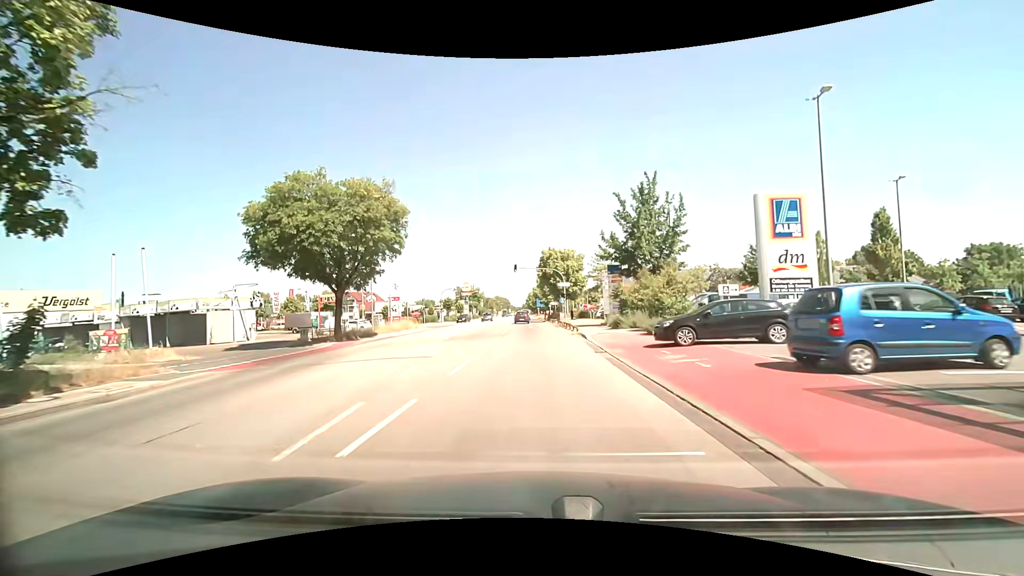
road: secondary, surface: asphalt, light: Day
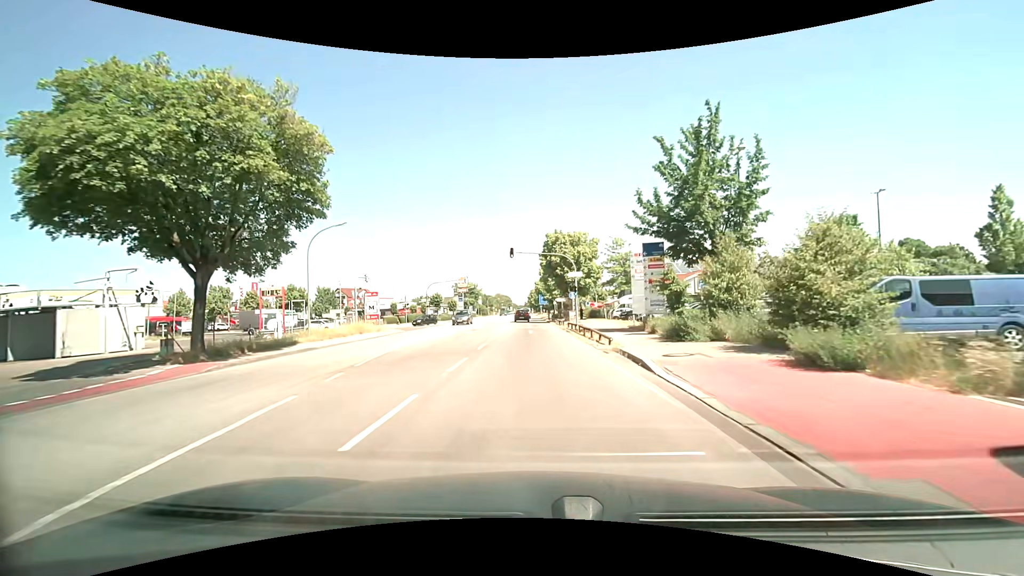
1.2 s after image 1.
(0.0, +13.2) m; 0°
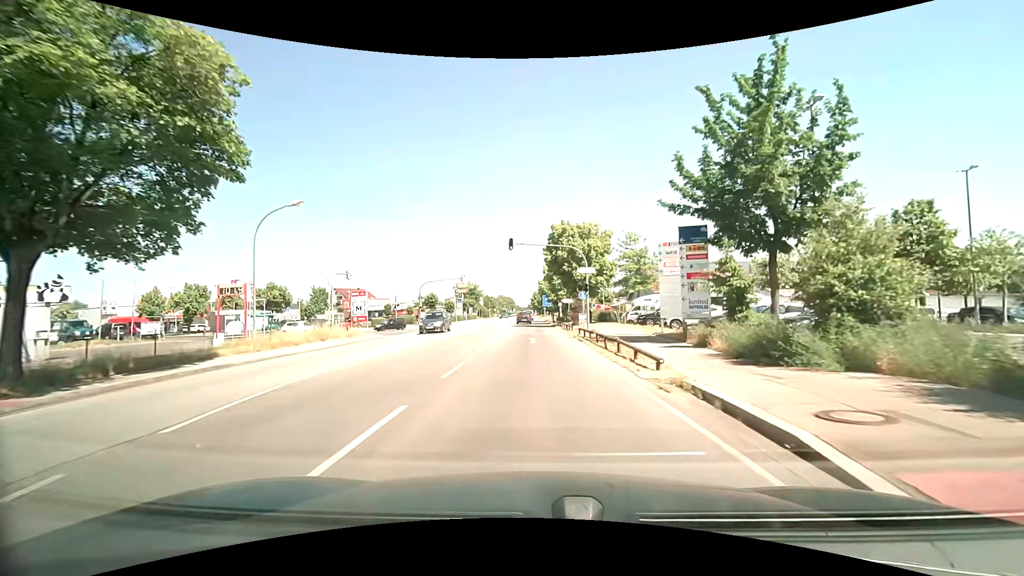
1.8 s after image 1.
(-0.1, +6.7) m; -1°
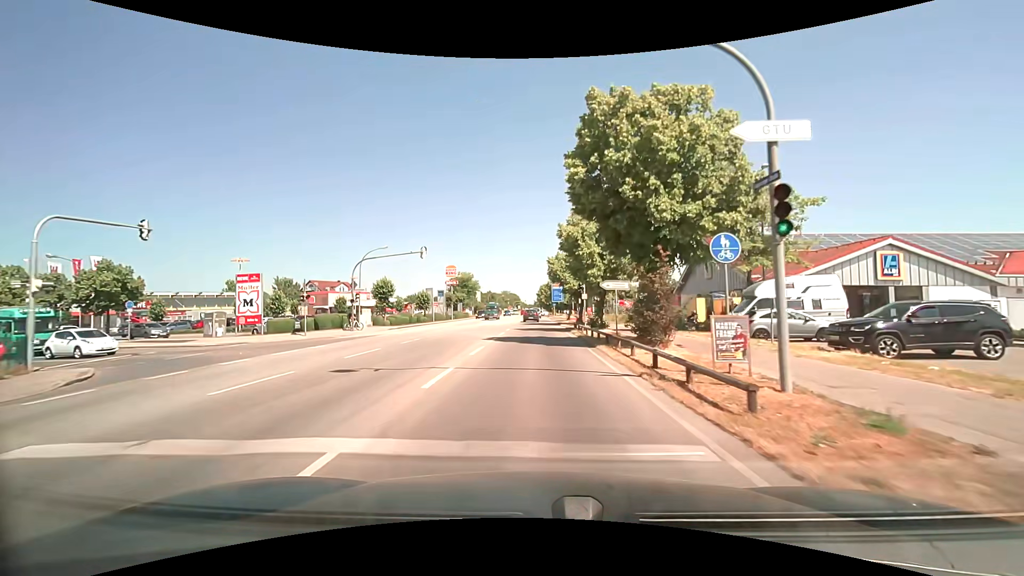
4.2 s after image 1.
(-0.1, +27.4) m; 0°
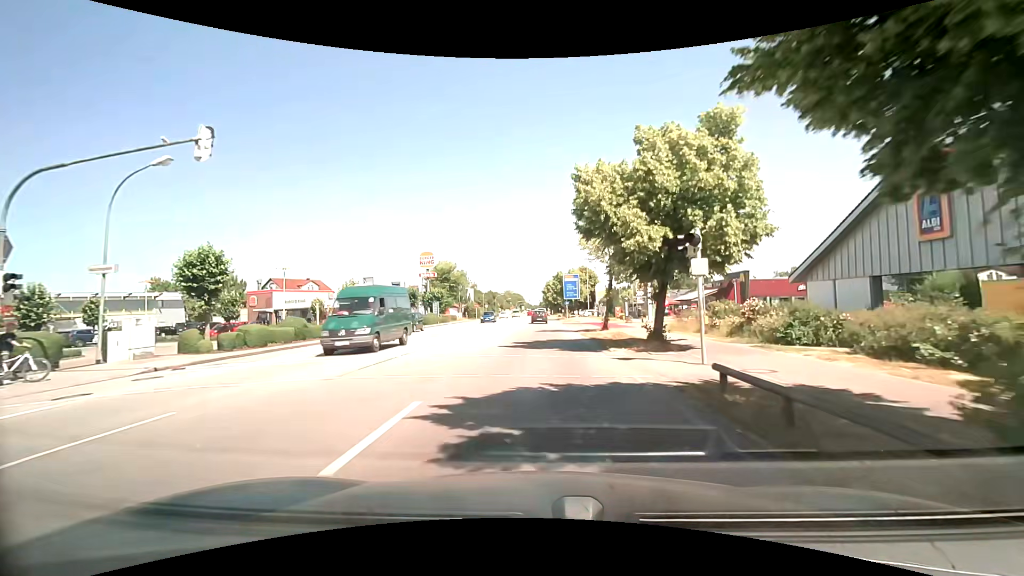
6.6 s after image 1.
(-0.4, +28.2) m; -1°
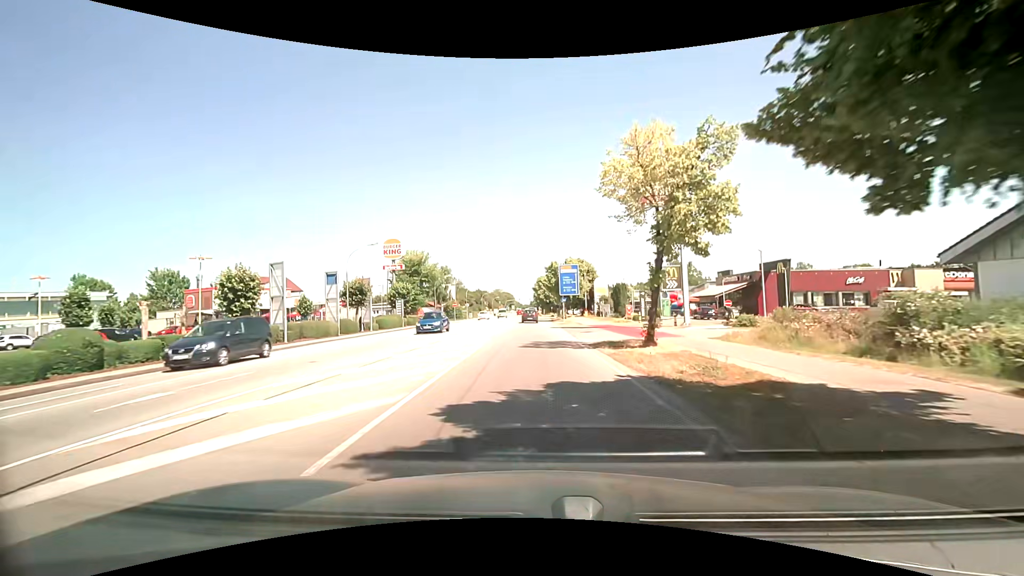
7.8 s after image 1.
(+0.2, +14.3) m; +2°
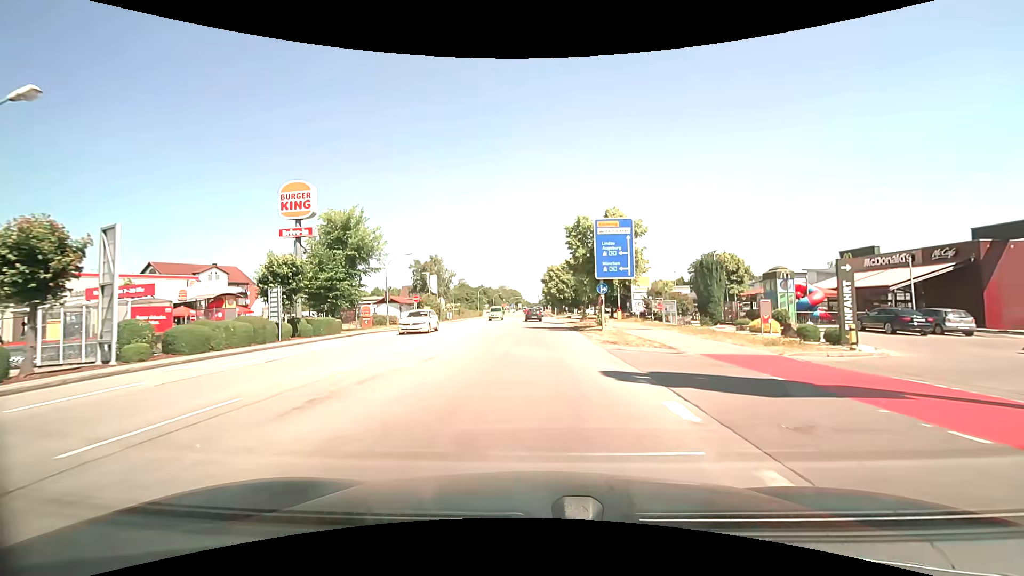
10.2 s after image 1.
(-0.4, +29.0) m; -1°
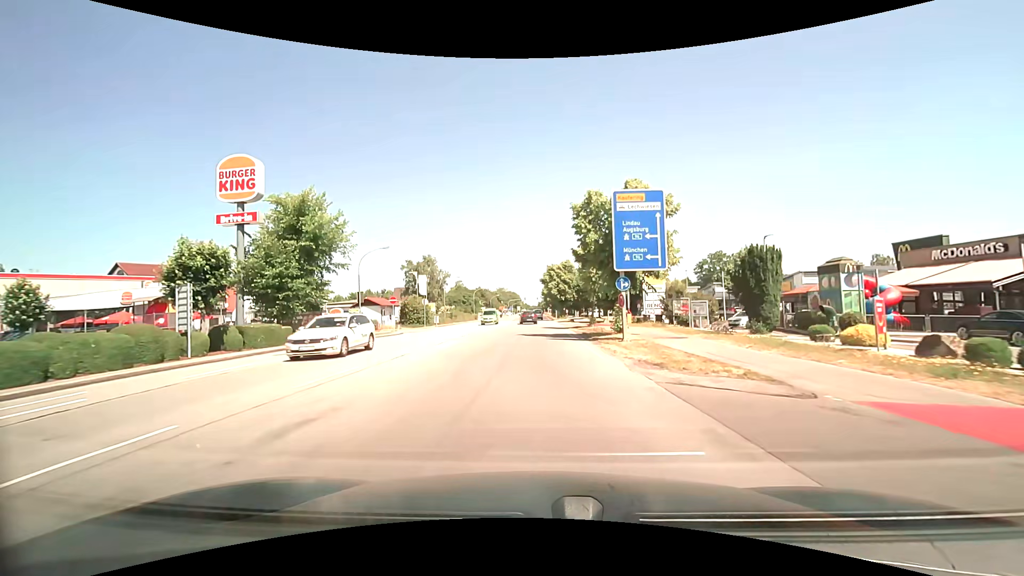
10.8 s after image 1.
(0.0, +7.4) m; 0°
(0, +10) (0, +20) (0, +30) (0, +40) (0, +50) (0, +60) (0, +70) (0, +80) (0, +90) (0, +100) m
